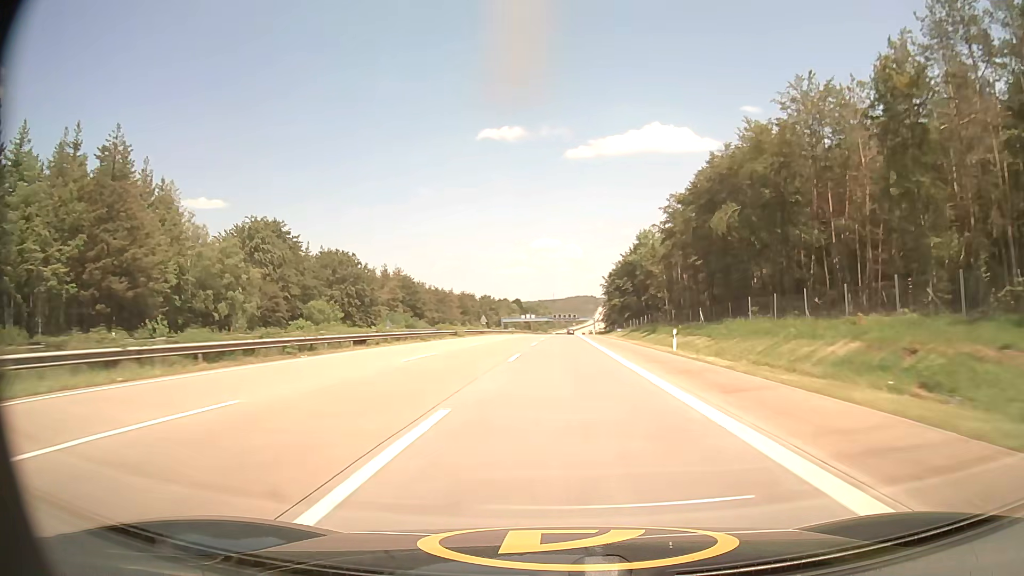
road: motorway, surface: asphalt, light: Day
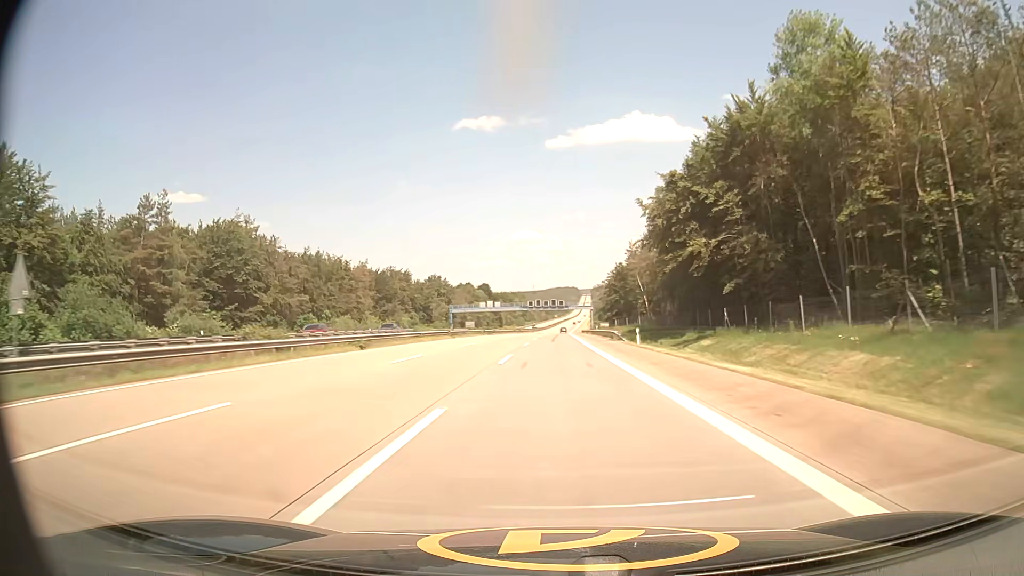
(+1.5, +91.1) m; +2°
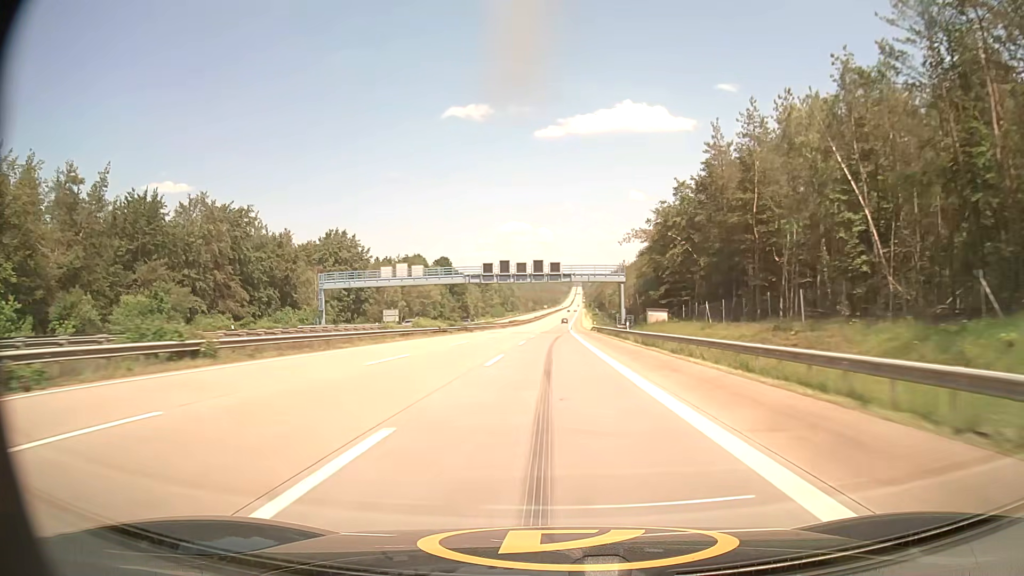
(+0.9, +93.0) m; +1°
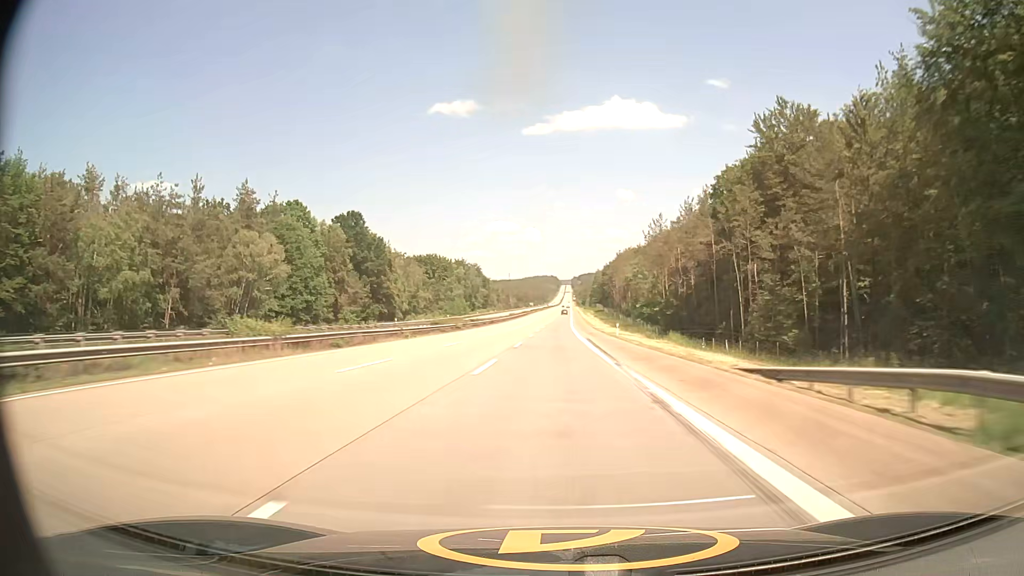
(+0.7, +94.7) m; +1°
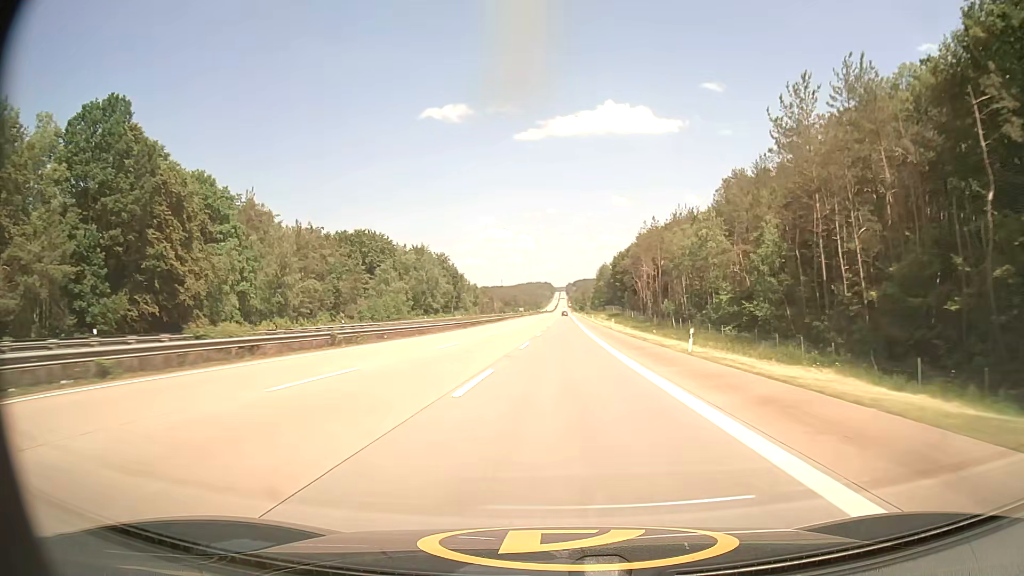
(+0.3, +77.8) m; +1°
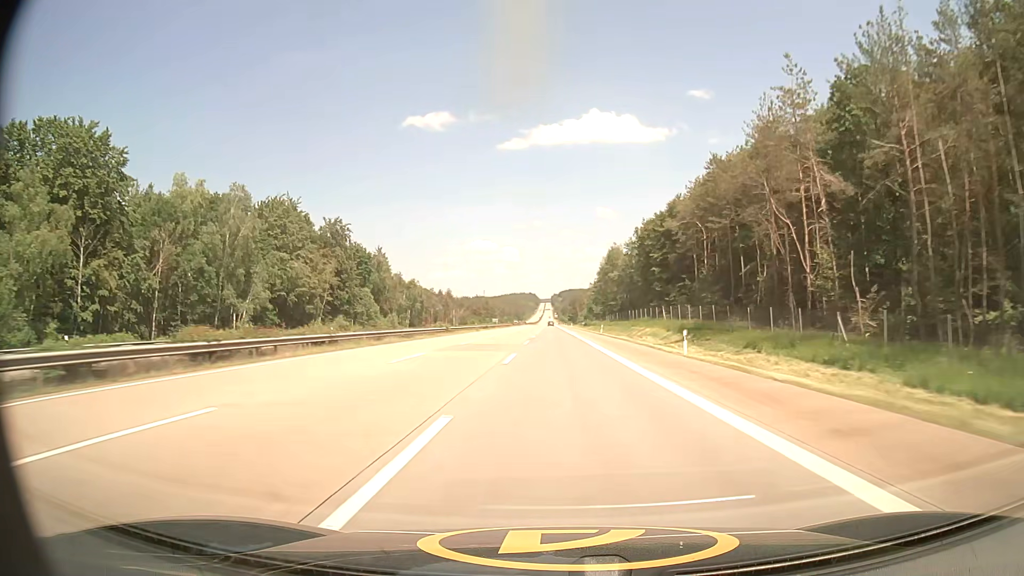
(+1.2, +100.1) m; +1°
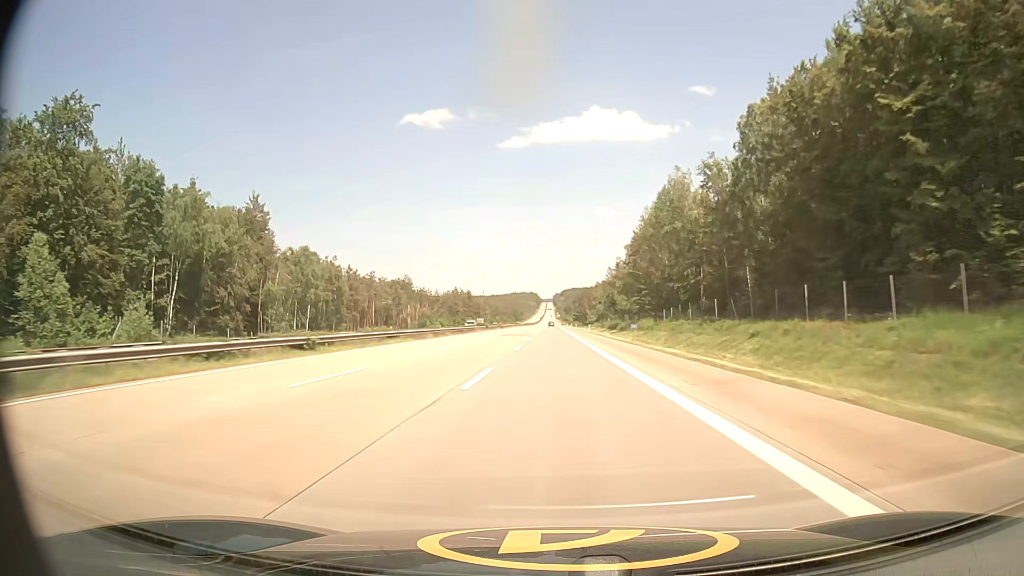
(+0.1, +80.8) m; 0°
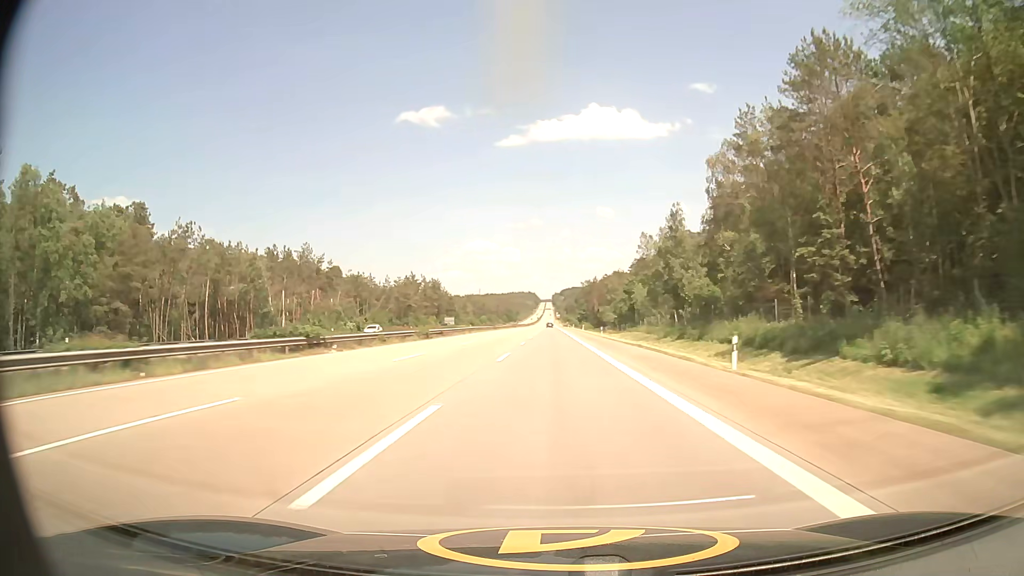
(-0.1, +80.7) m; 0°
(0, +10) (0, +20) (0, +30) (0, +40) (0, +50) (0, +60) (0, +70) (0, +80) (0, +90) (0, +100) m
